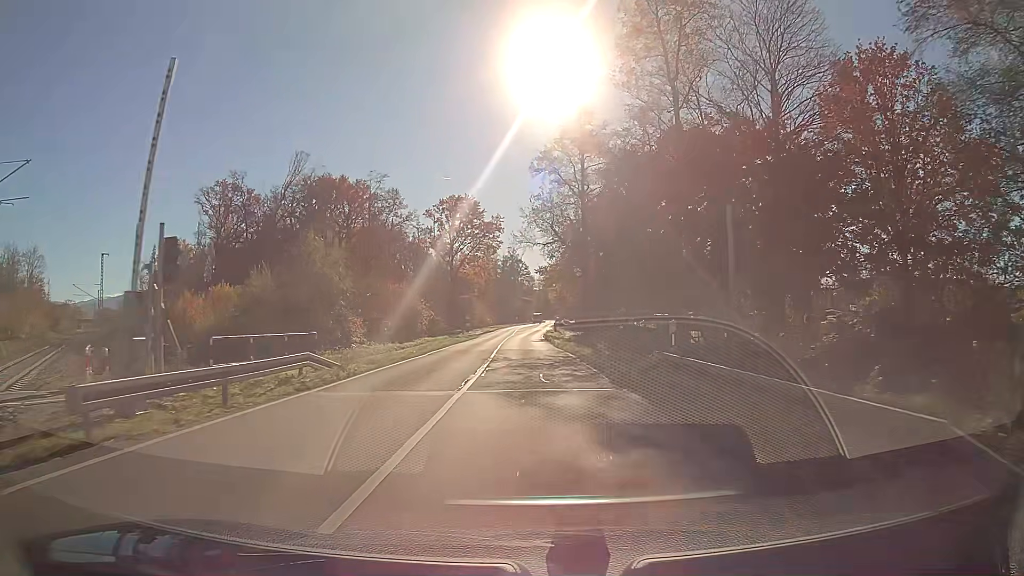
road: secondary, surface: asphalt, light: Day
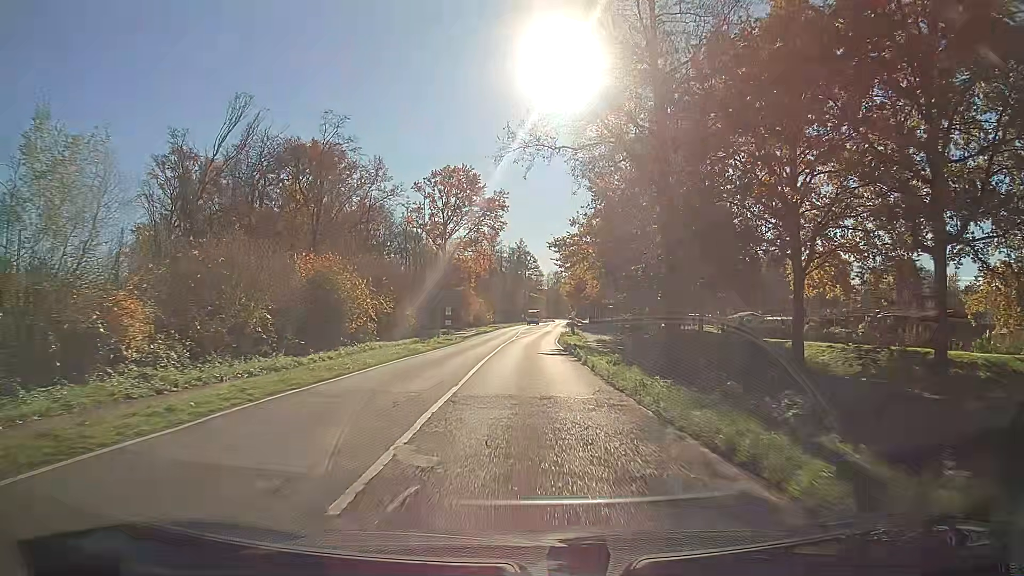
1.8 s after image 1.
(-0.1, +22.2) m; 0°
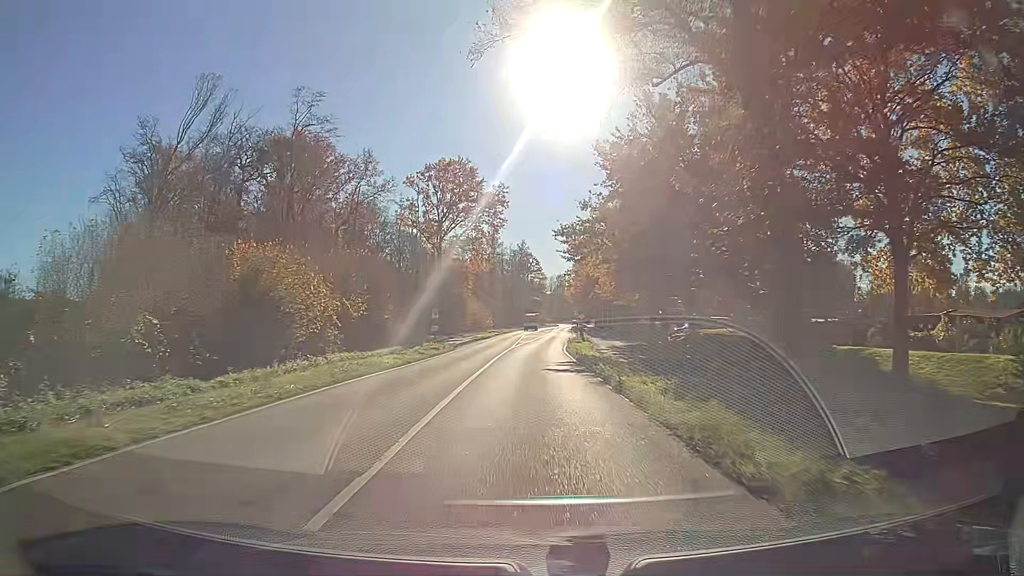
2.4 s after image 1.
(0.0, +7.8) m; 0°
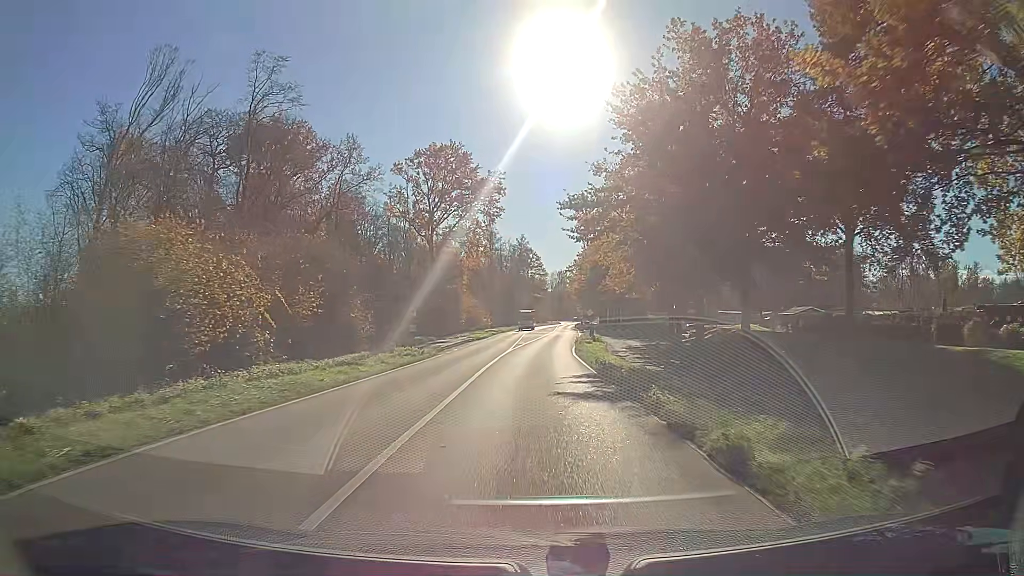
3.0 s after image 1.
(0.0, +8.0) m; 0°
